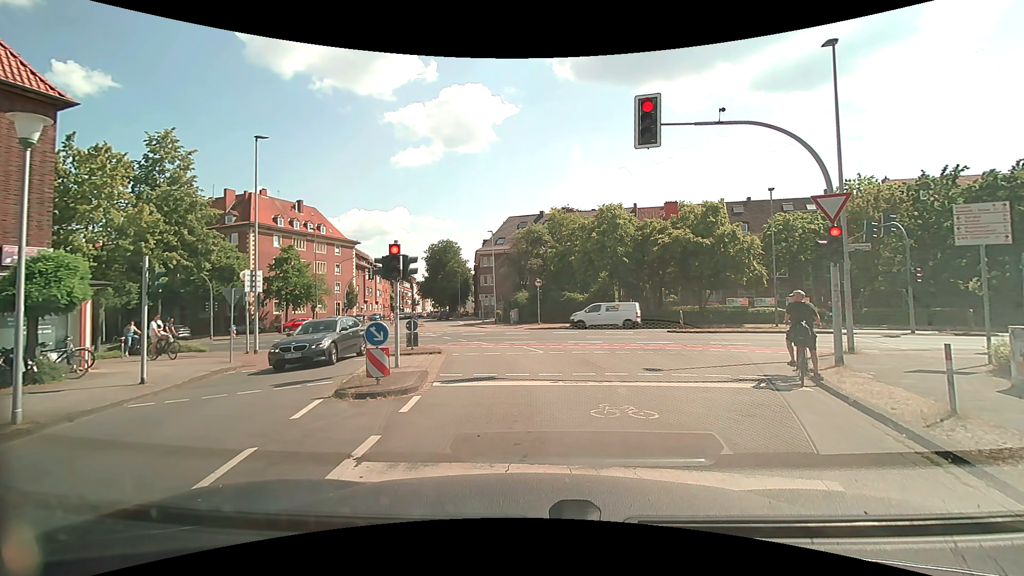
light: Day
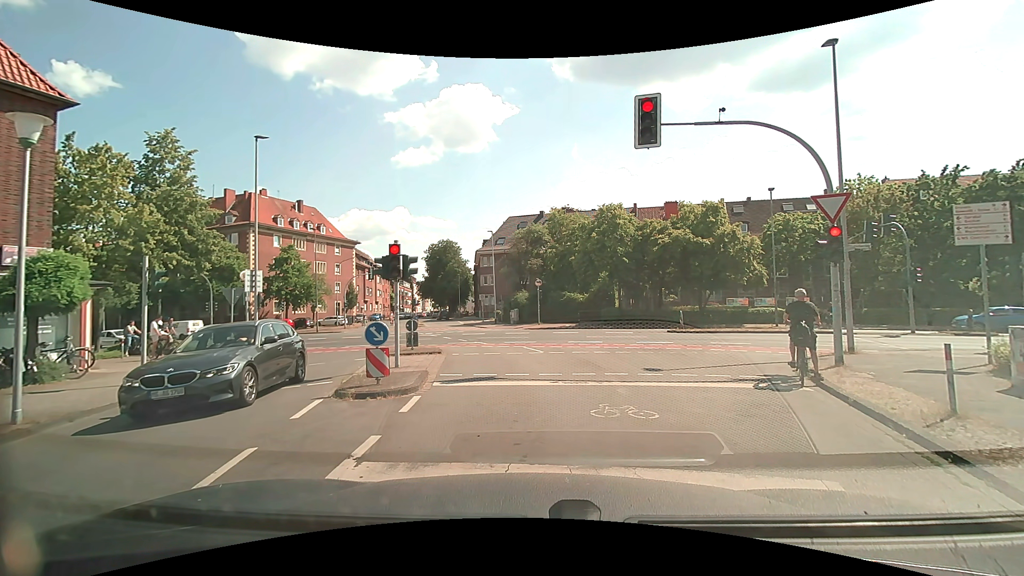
(0.0, 0.0) m; 0°
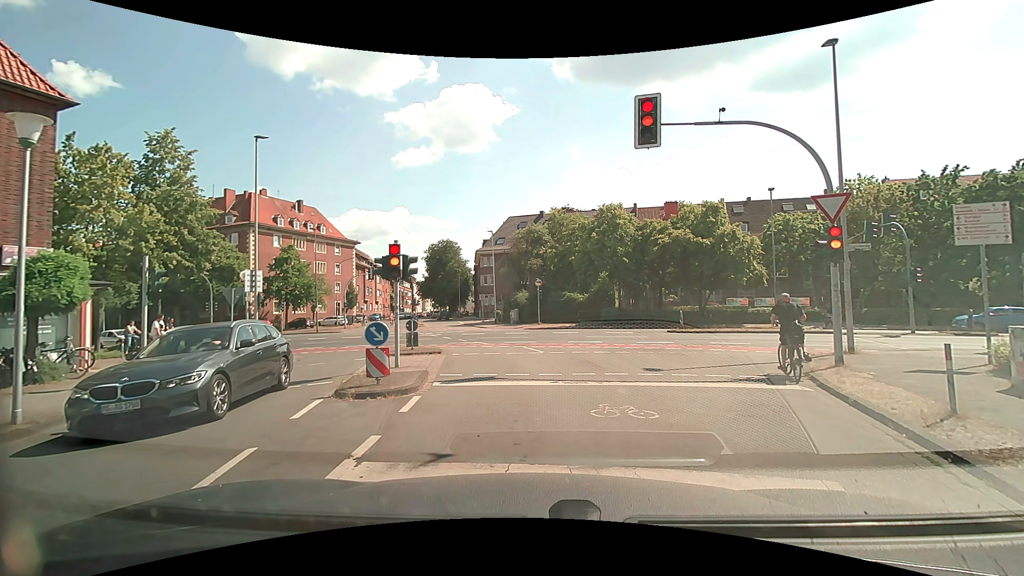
(0.0, 0.0) m; 0°
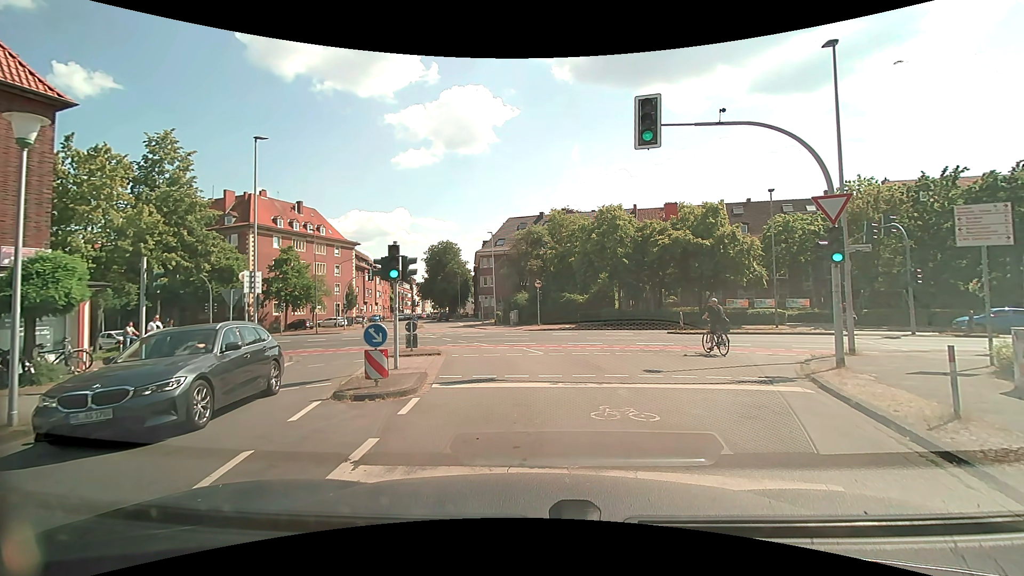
(0.0, 0.0) m; 0°
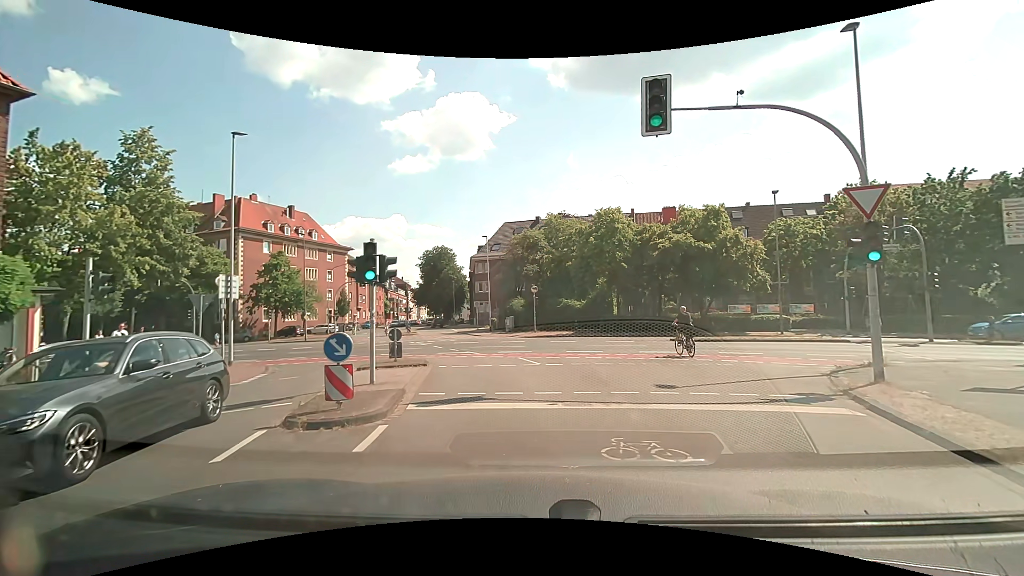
(+0.1, +1.6) m; +3°
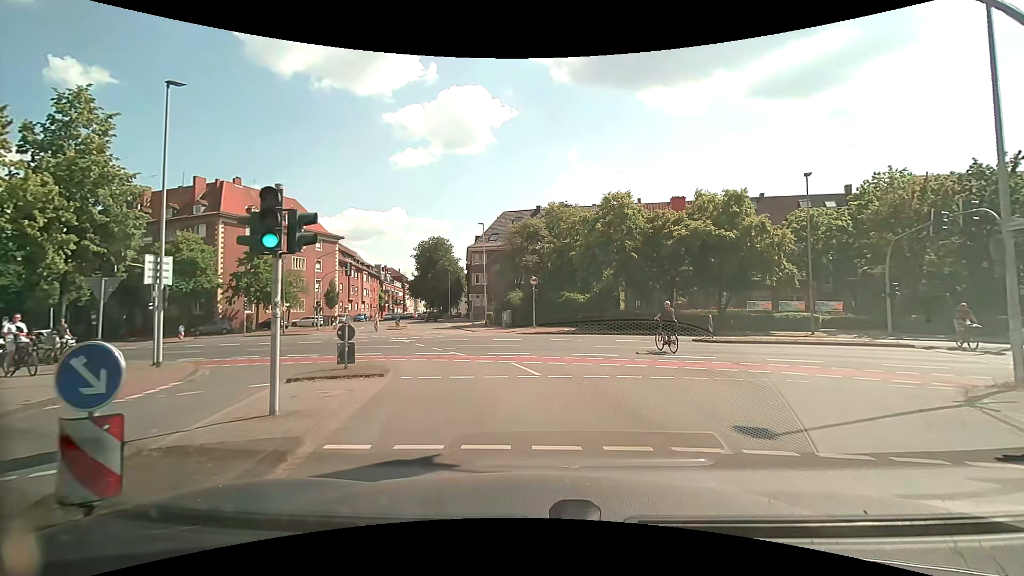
(0.0, +4.3) m; +1°
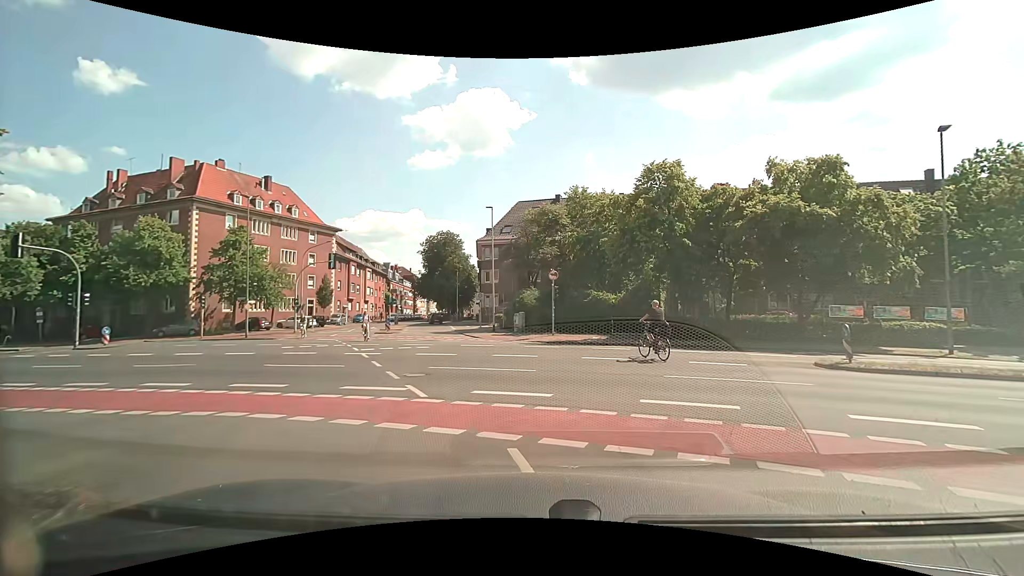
(-0.3, +8.8) m; -4°
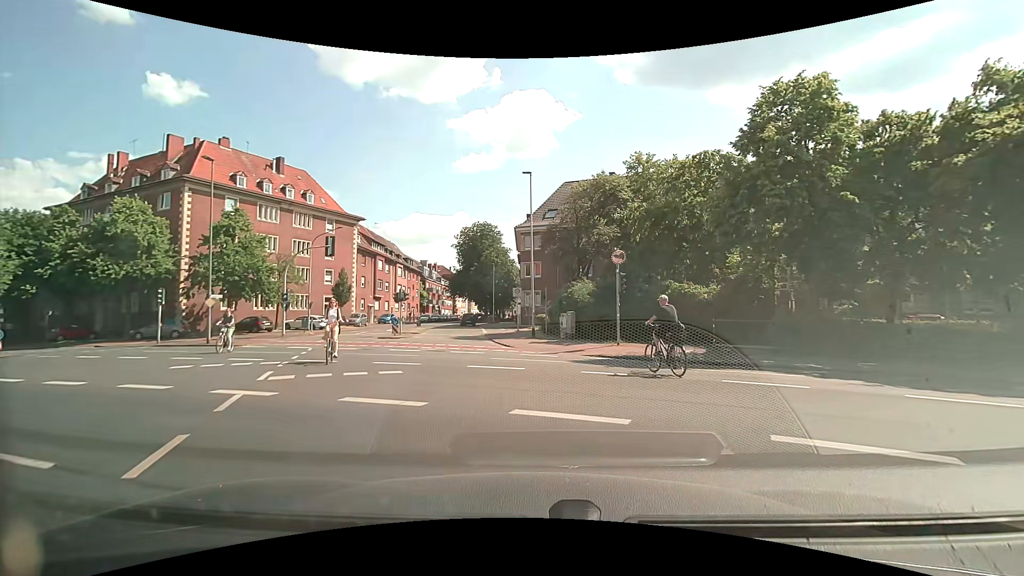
(0.0, +10.3) m; -4°
(-1, +10) (-3, +20) (-5, +30) (-6, +39) (-8, +49) (-10, +59) (-12, +69) (-13, +79) (-14, +89) (-14, +99) m
